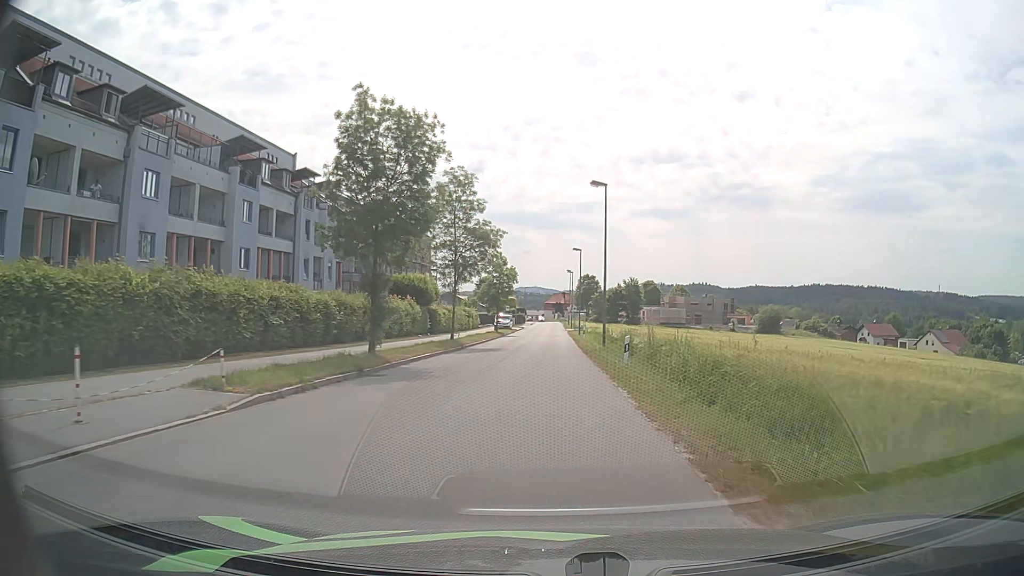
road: unclassified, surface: asphalt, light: Day
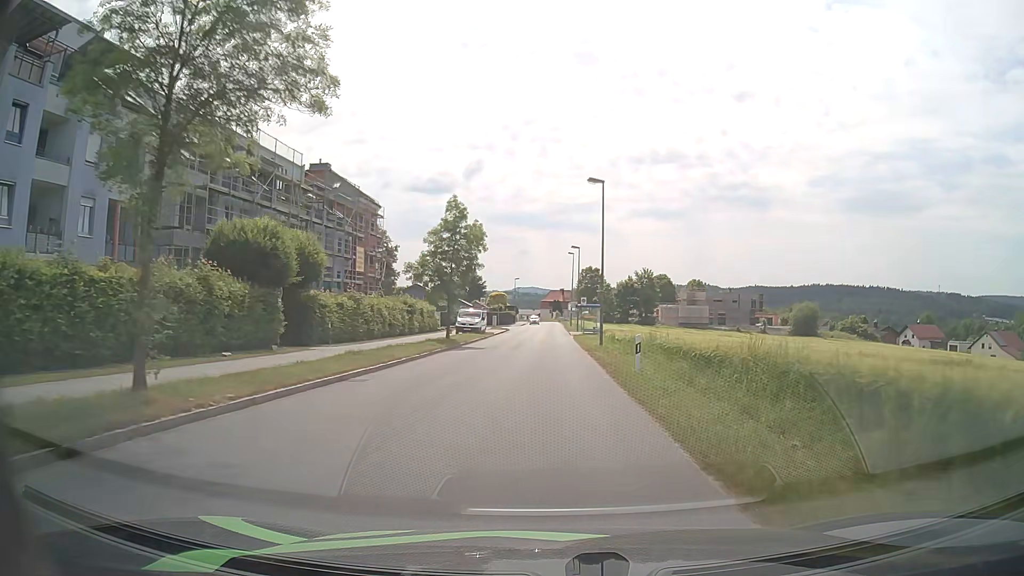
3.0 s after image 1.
(+0.3, +30.6) m; 0°
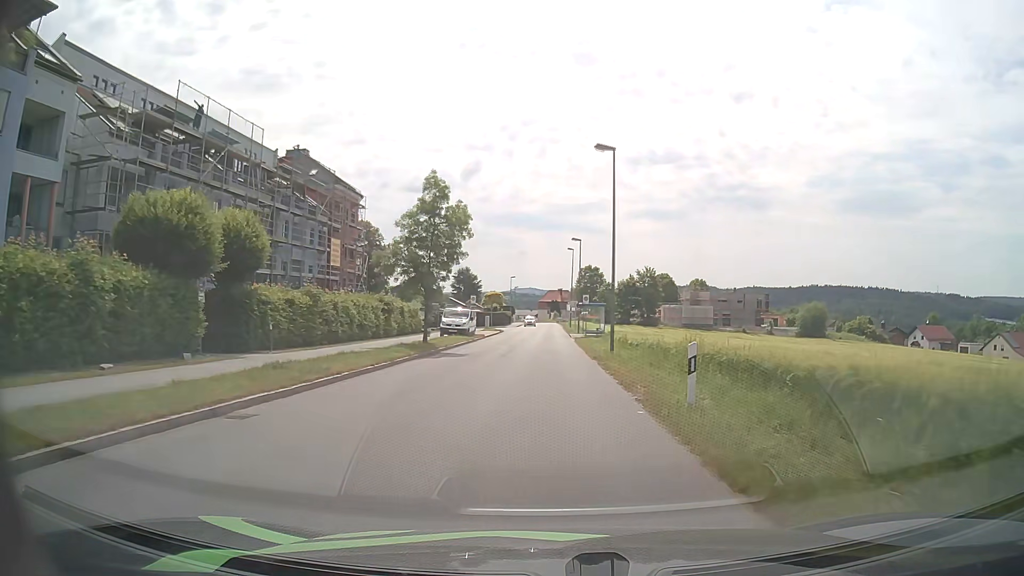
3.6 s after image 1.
(0.0, +6.4) m; 0°
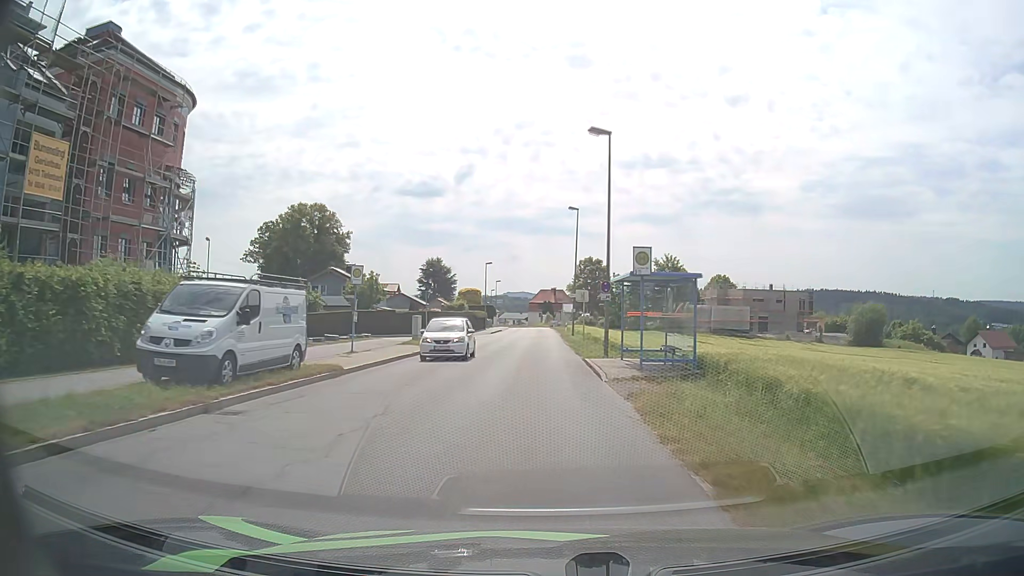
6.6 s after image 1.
(+0.3, +33.1) m; 0°
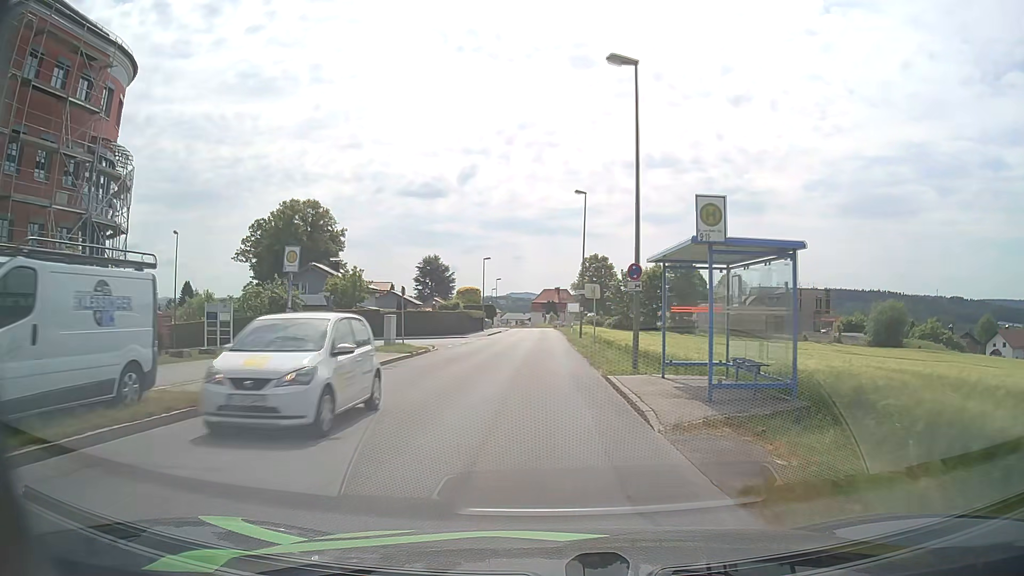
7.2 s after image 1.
(0.0, +6.8) m; 0°
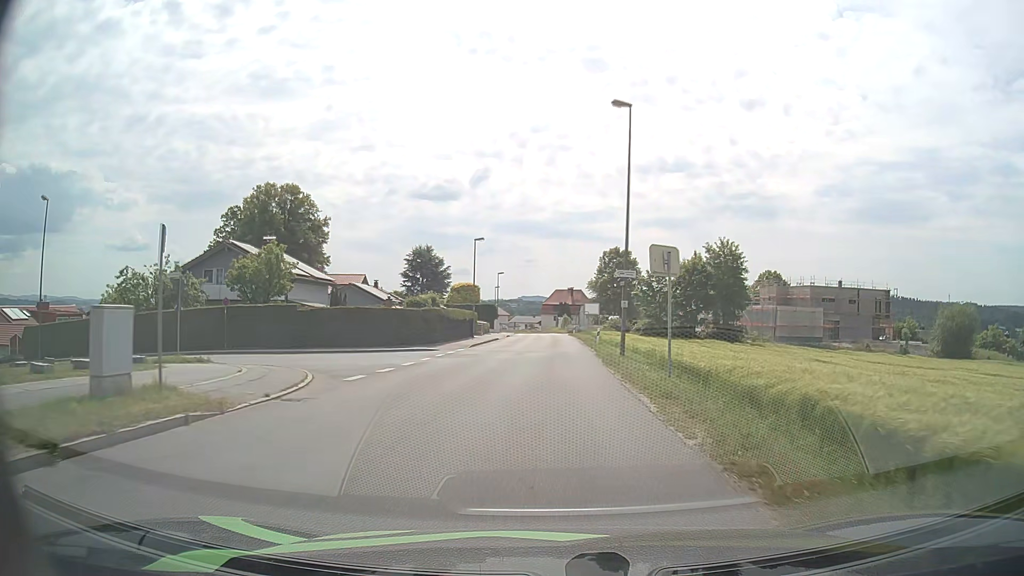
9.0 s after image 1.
(-0.2, +19.9) m; -1°
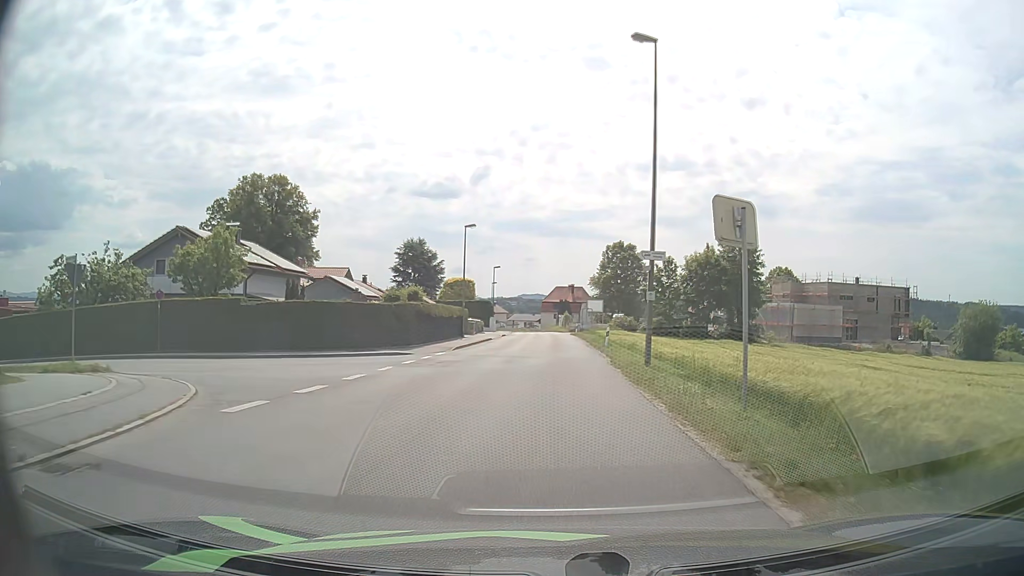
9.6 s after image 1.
(0.0, +6.5) m; 0°
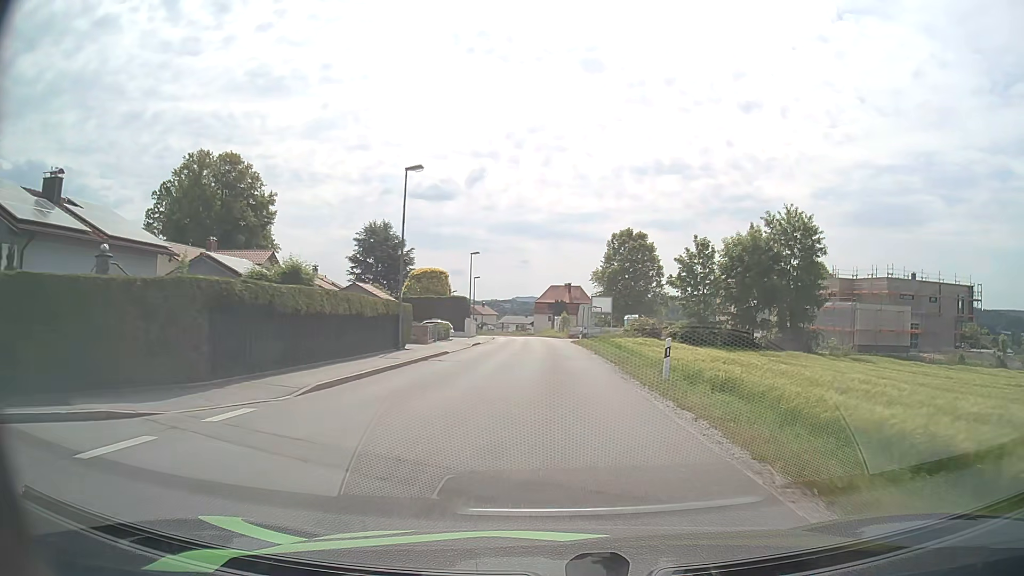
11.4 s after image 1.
(+0.1, +18.9) m; +1°
(0, +10) (0, +20) (0, +30) (0, +40) (0, +50) (0, +60) (-1, +70) (-2, +80) (-3, +90) (-5, +100) m
